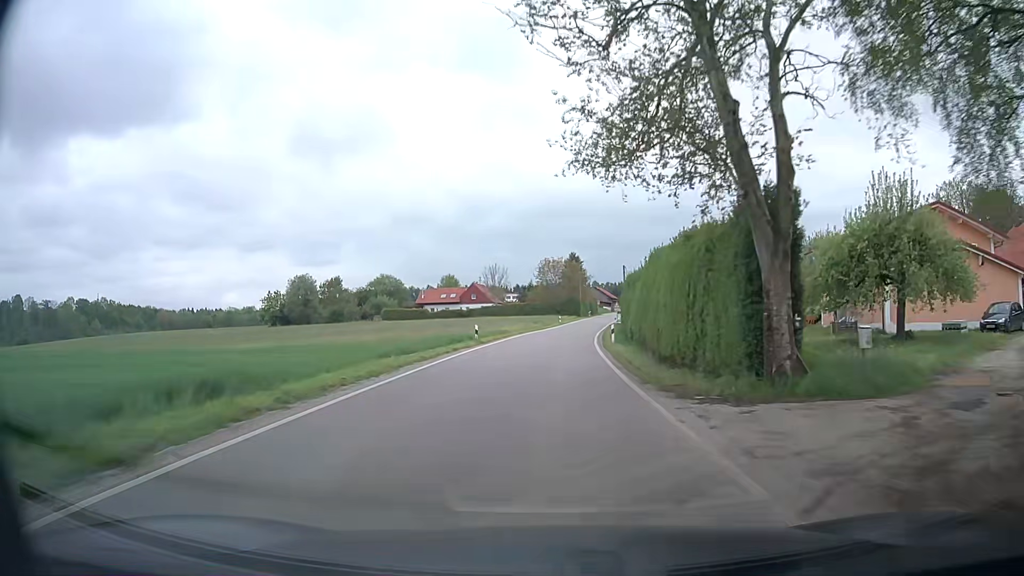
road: secondary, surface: asphalt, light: Day
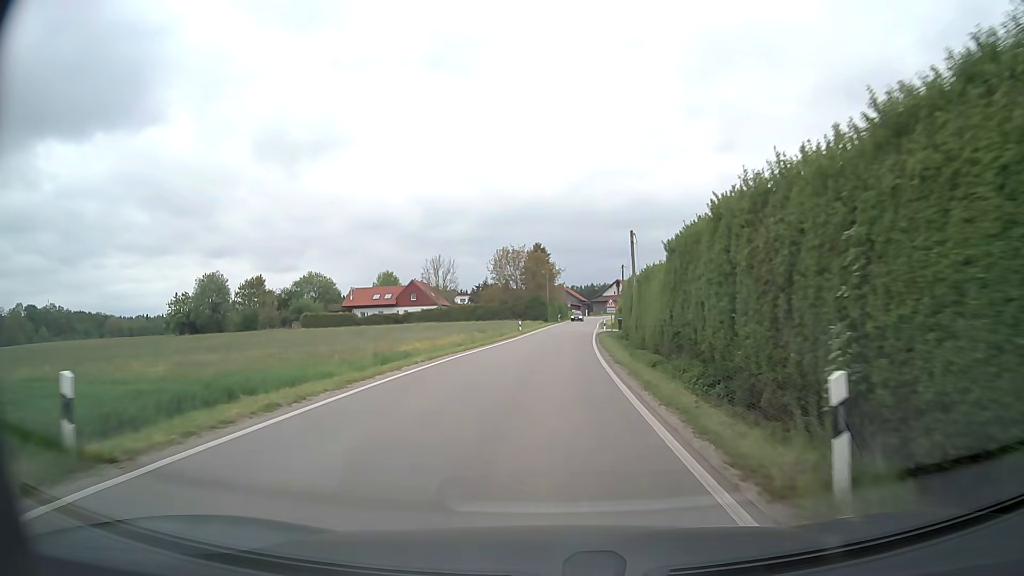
(+0.6, +27.8) m; +3°
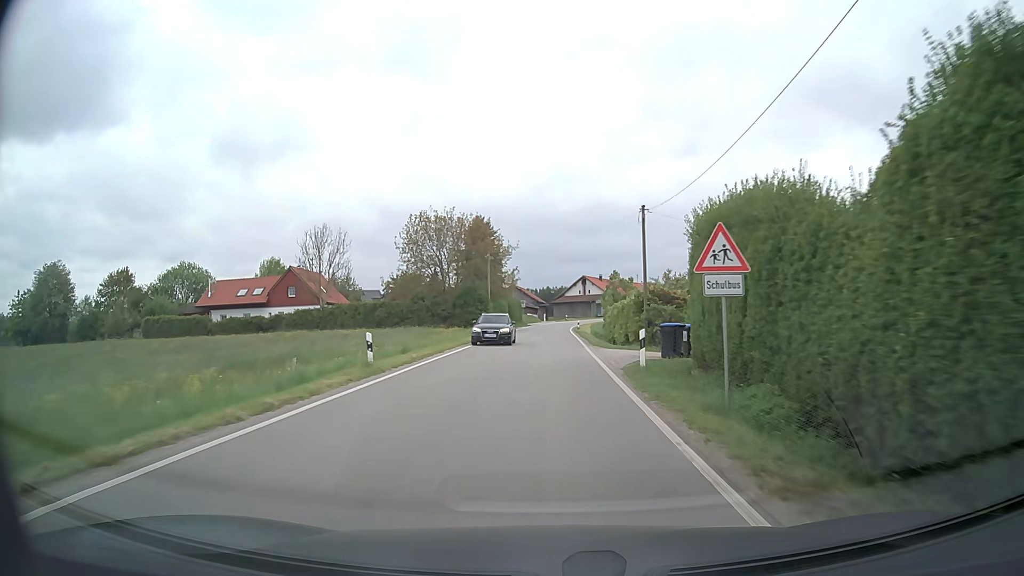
(+1.2, +36.8) m; +4°
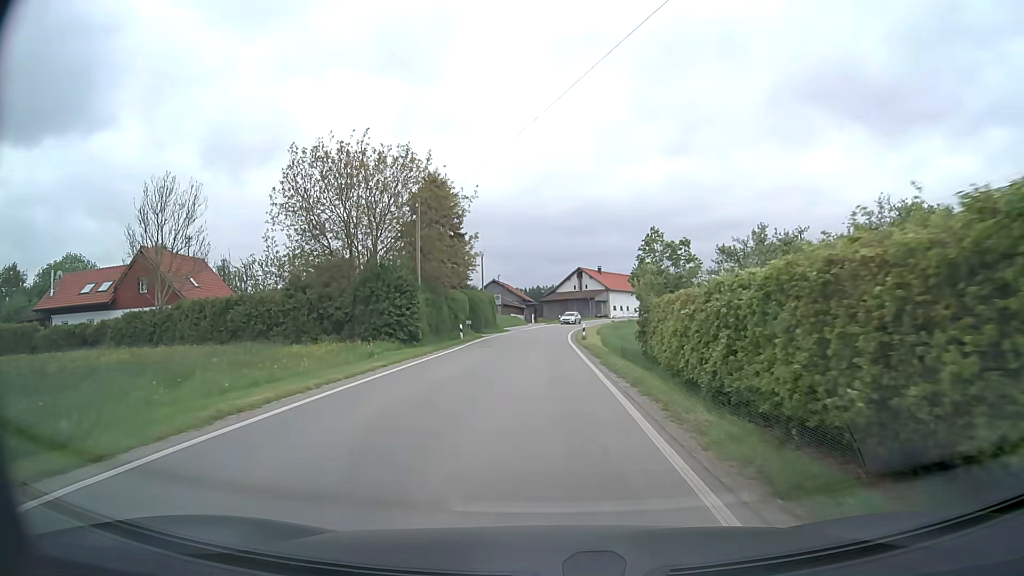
(+0.4, +27.2) m; +1°
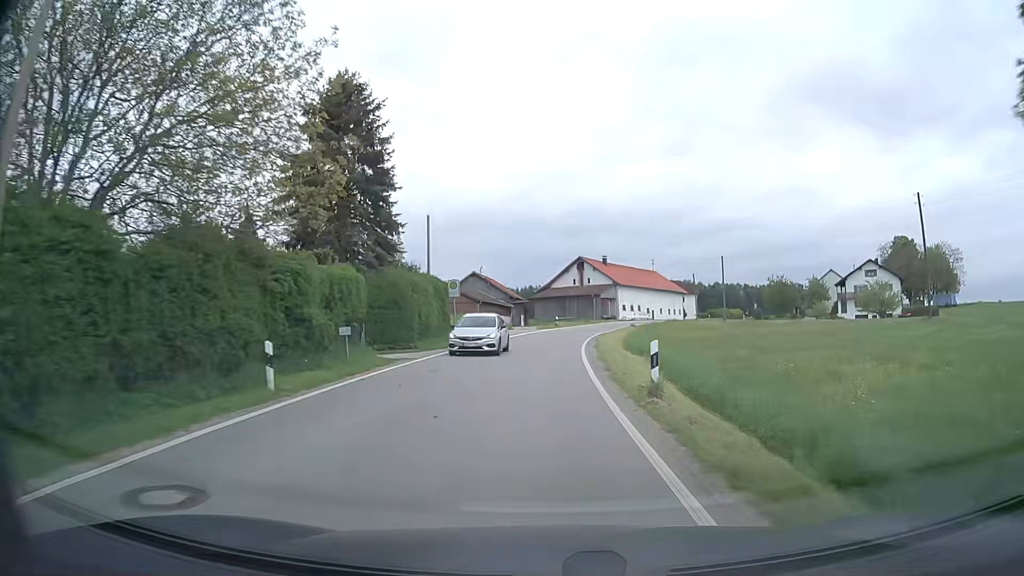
(0.0, +25.5) m; 0°
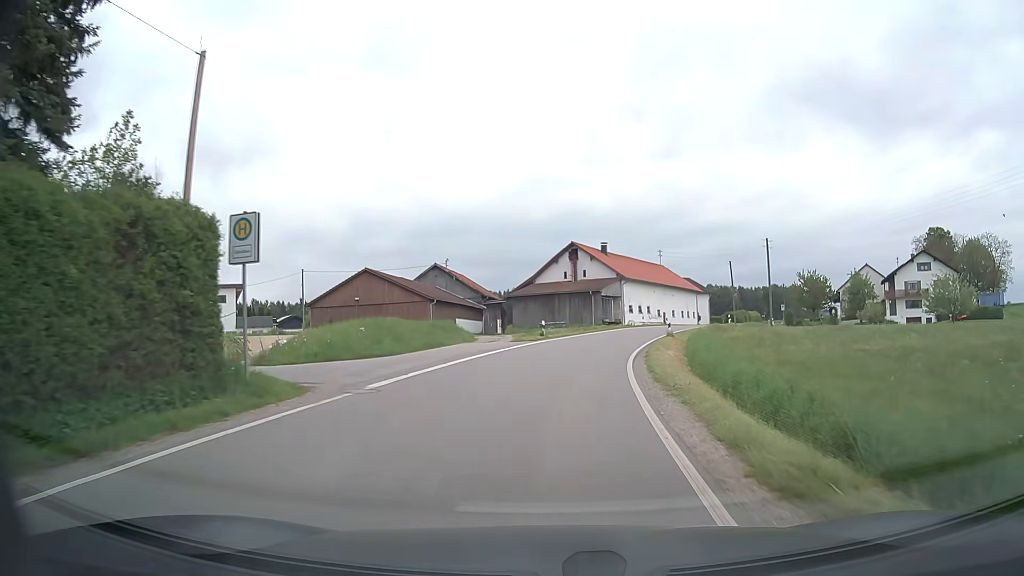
(+0.2, +24.2) m; +1°
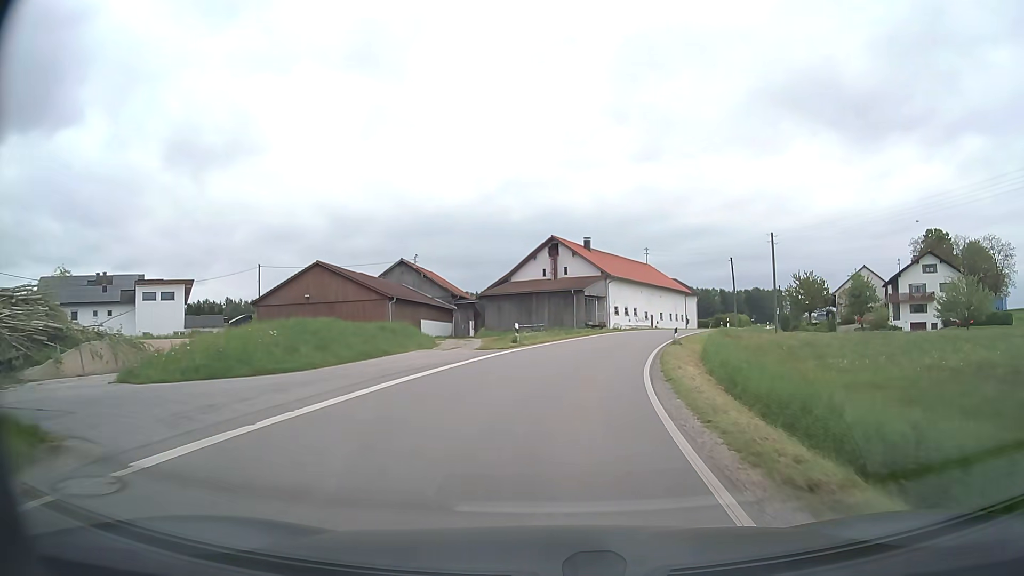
(+0.1, +7.6) m; +2°
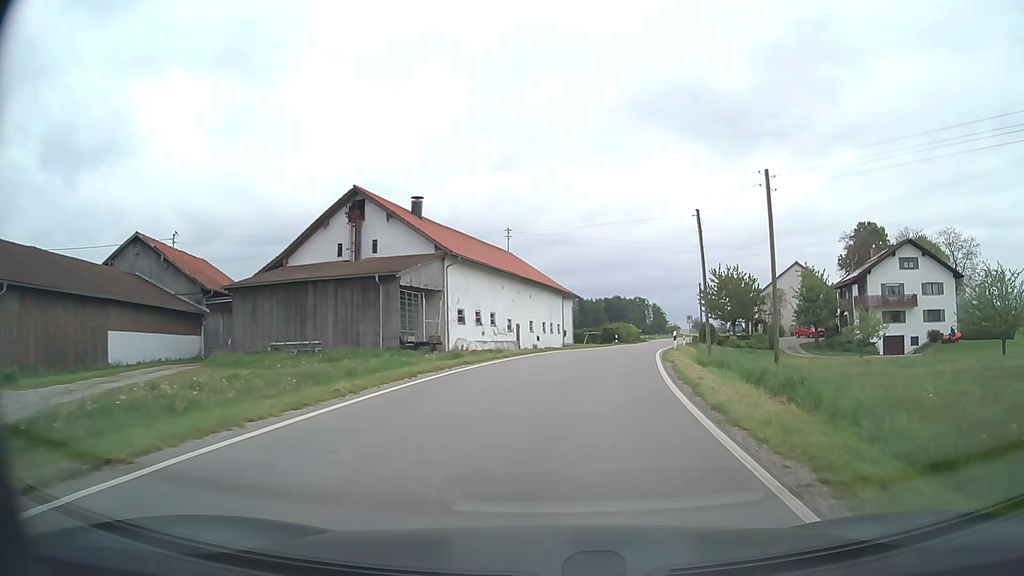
(+3.0, +29.5) m; +12°
(0, +10) (+1, +20) (+3, +30) (+5, +40) (+7, +49) (+9, +59) (+11, +69) (+14, +79) (+16, +88) (+18, +98) m
